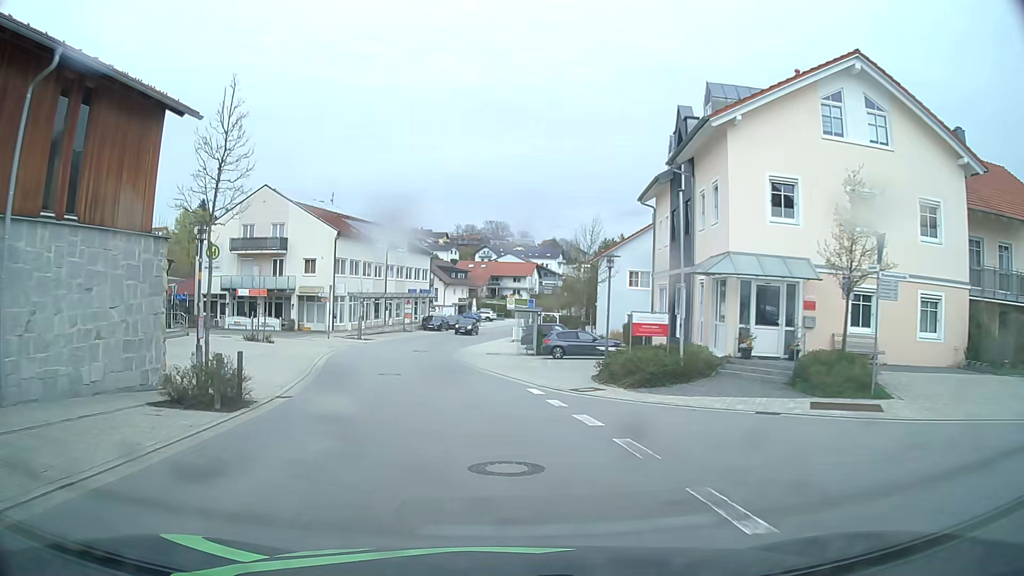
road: tertiary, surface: asphalt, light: Day
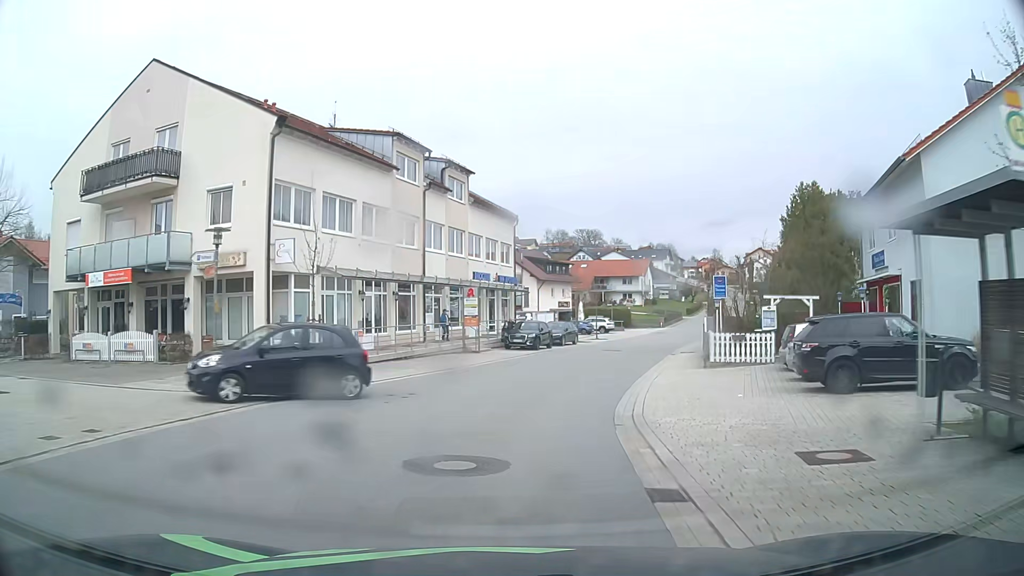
(-3.4, +32.1) m; -8°
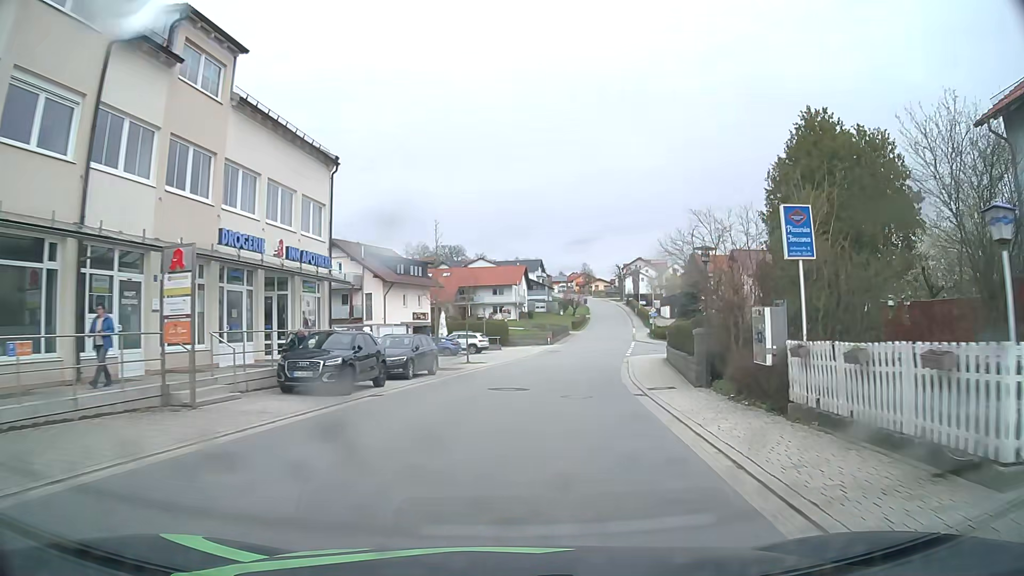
(+1.6, +19.3) m; +11°
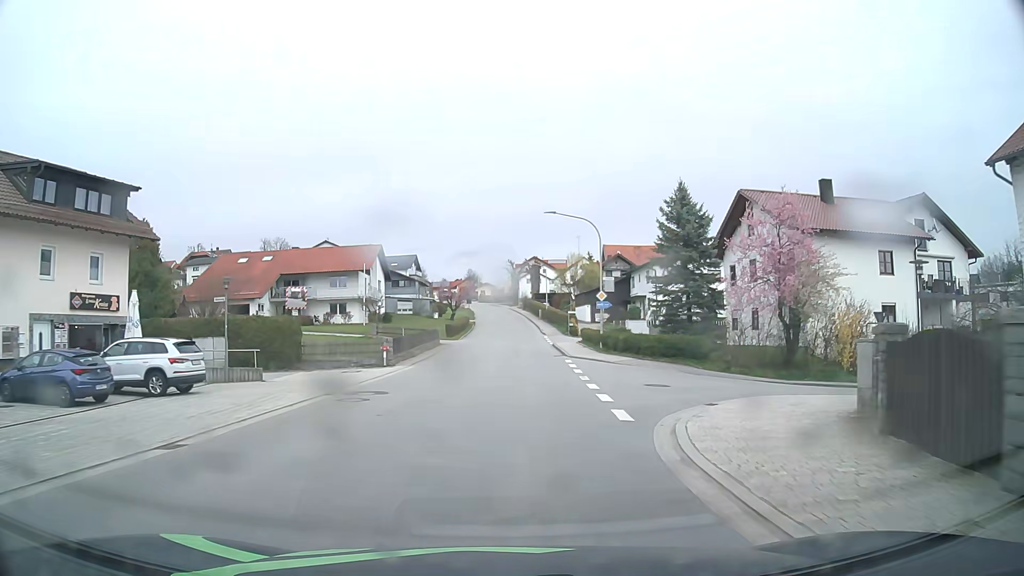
(+4.3, +34.4) m; +10°
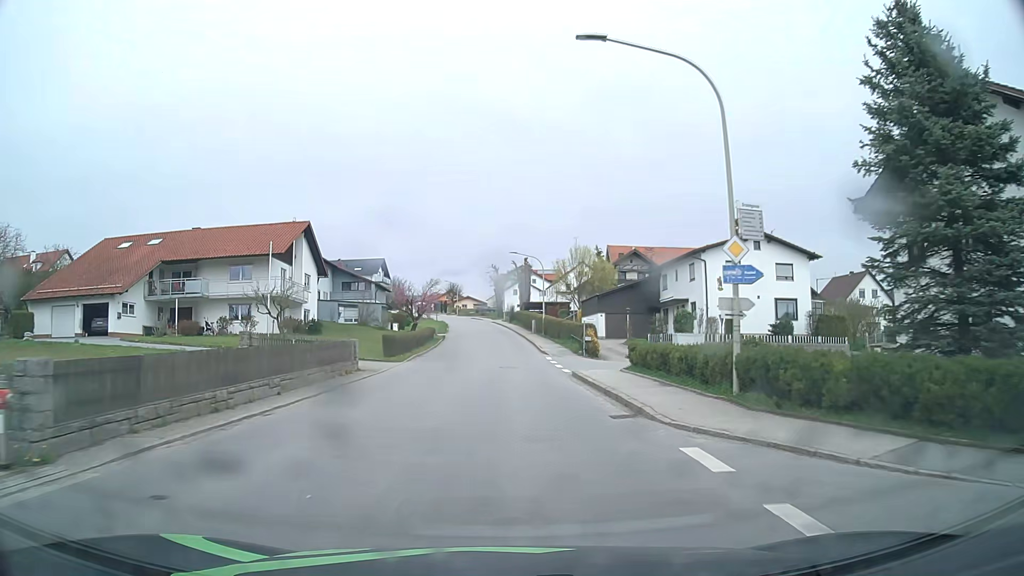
(+0.3, +22.8) m; +1°
(0, +10) (0, +20) (0, +30) (0, +40) (0, +50) (-1, +60) (-1, +70) (-2, +80) (-3, +90) (-4, +100) m
